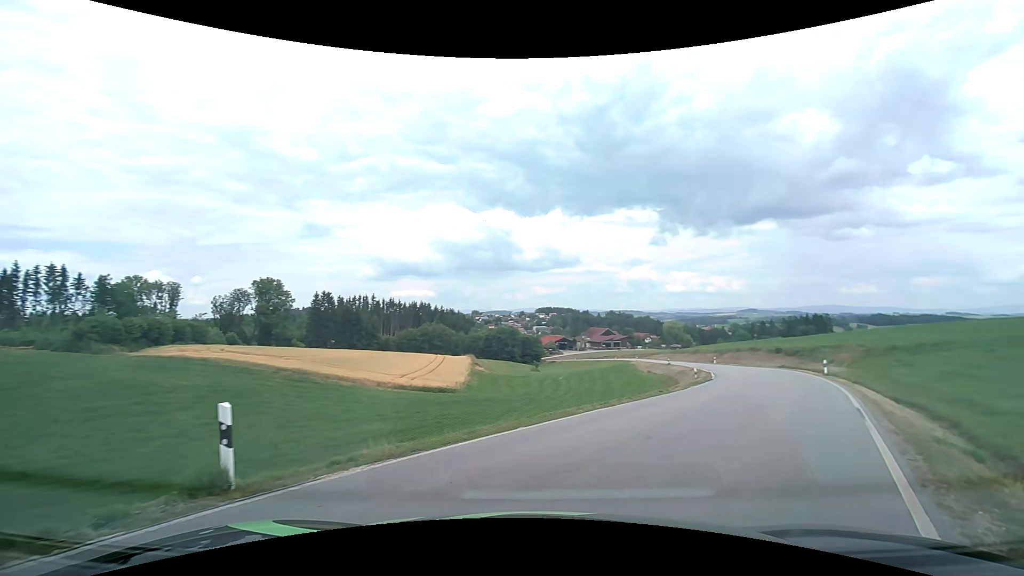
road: secondary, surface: asphalt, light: Day
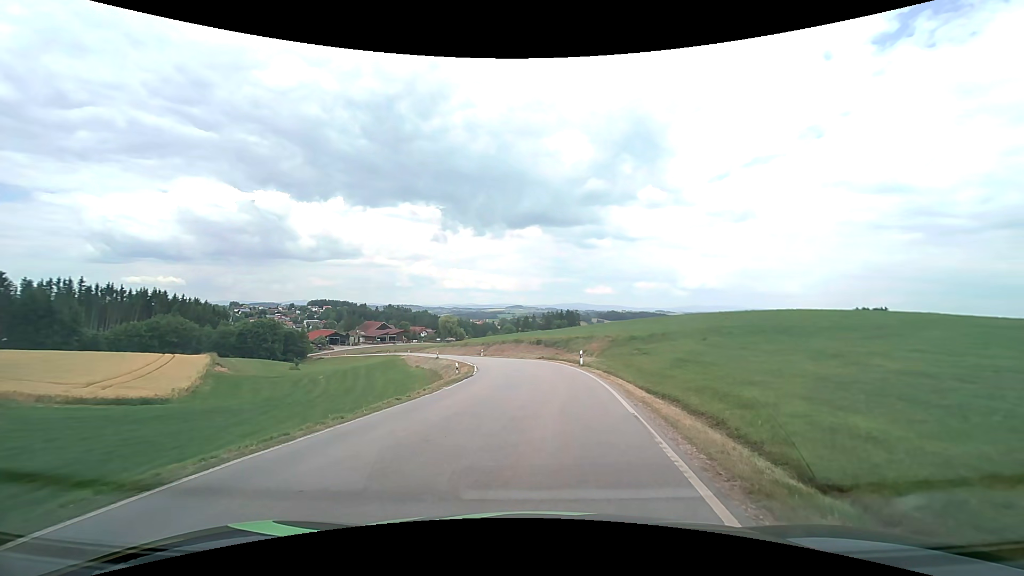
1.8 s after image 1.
(+1.7, +5.5) m; +25°
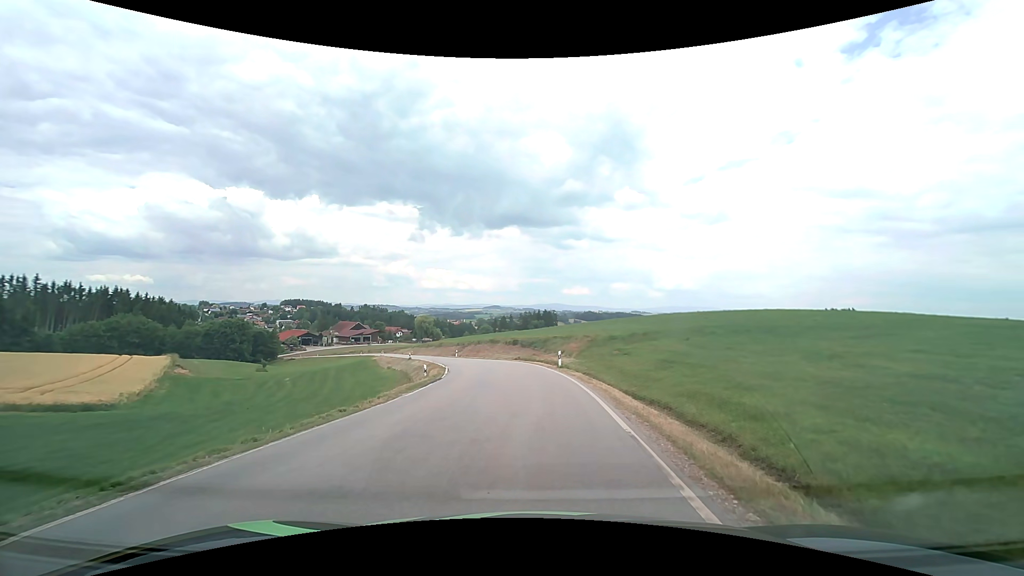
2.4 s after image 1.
(+0.1, +2.3) m; +4°
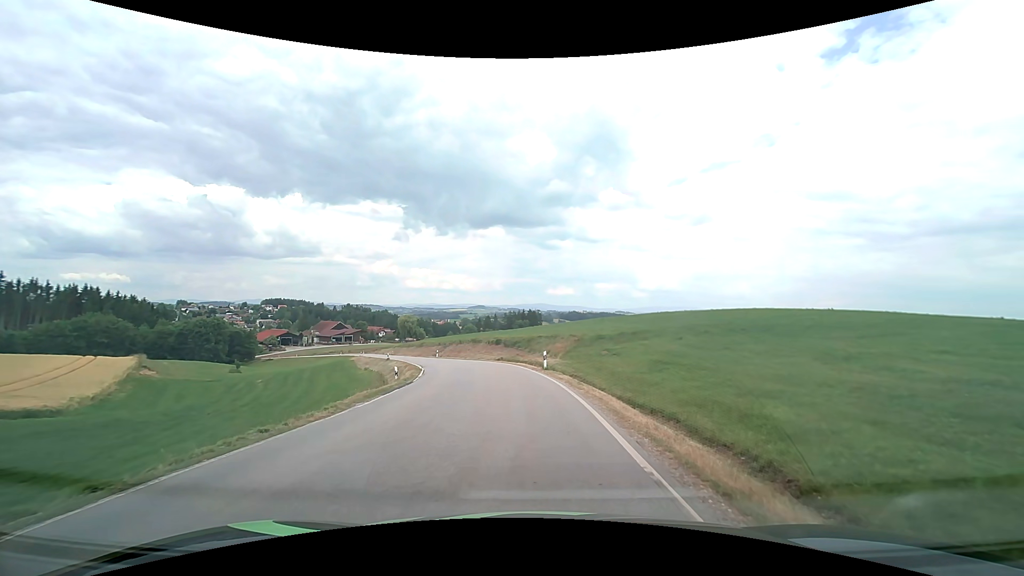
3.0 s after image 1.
(0.0, +2.7) m; +2°
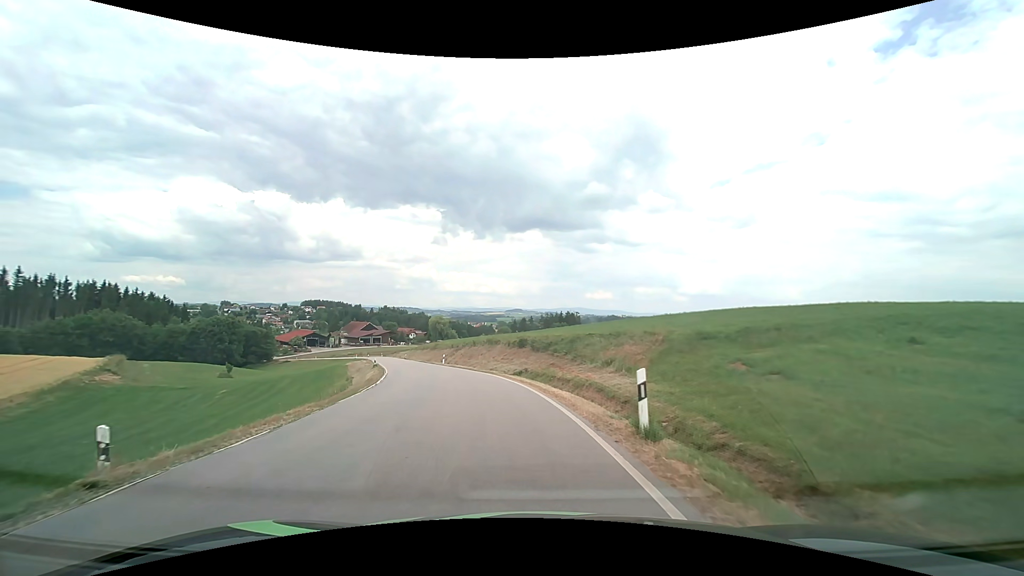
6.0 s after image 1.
(-0.2, +18.9) m; -4°
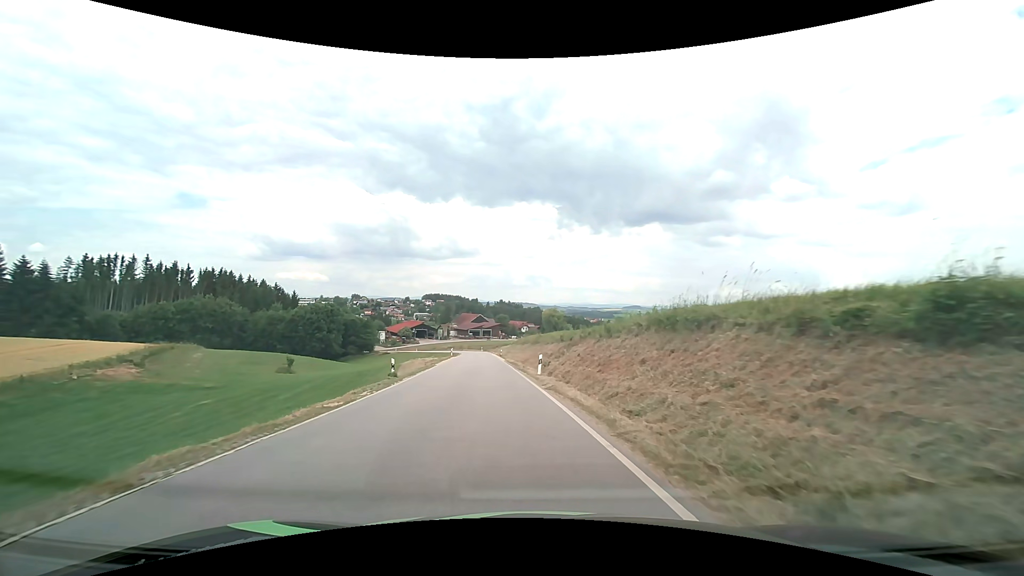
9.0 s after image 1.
(-3.4, +27.2) m; -13°
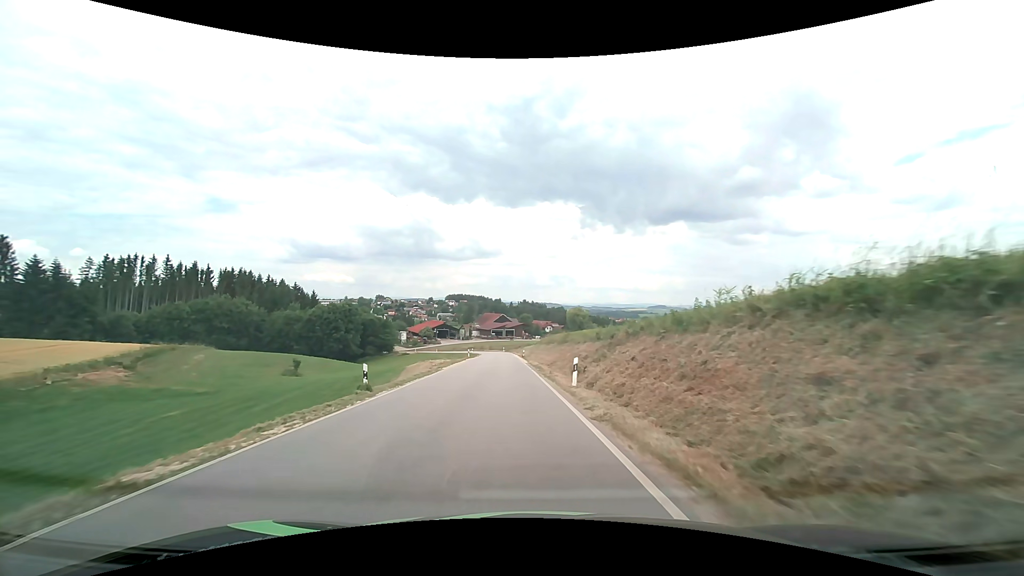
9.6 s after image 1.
(-0.1, +6.8) m; -2°
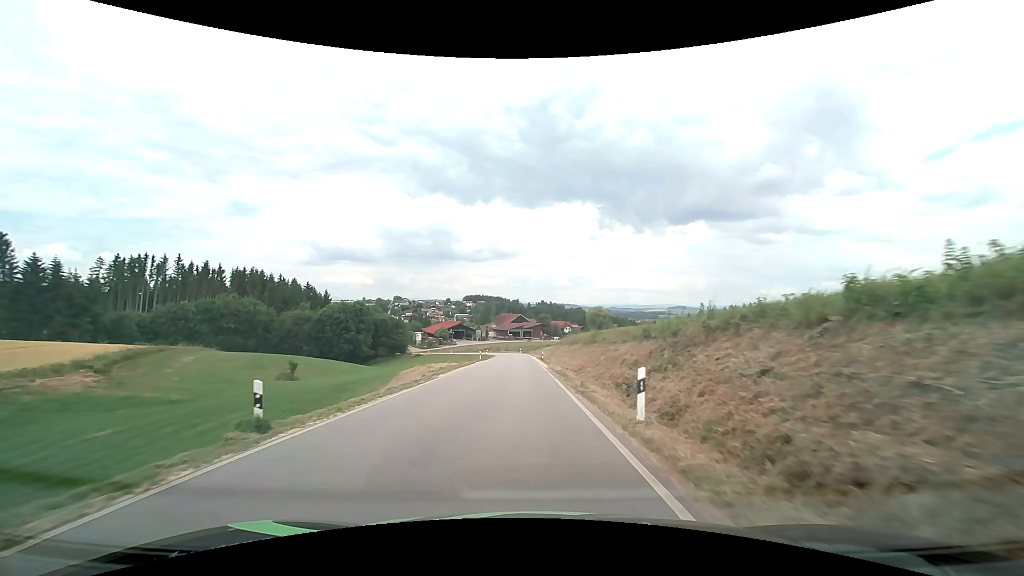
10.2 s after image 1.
(-0.2, +7.2) m; -2°
